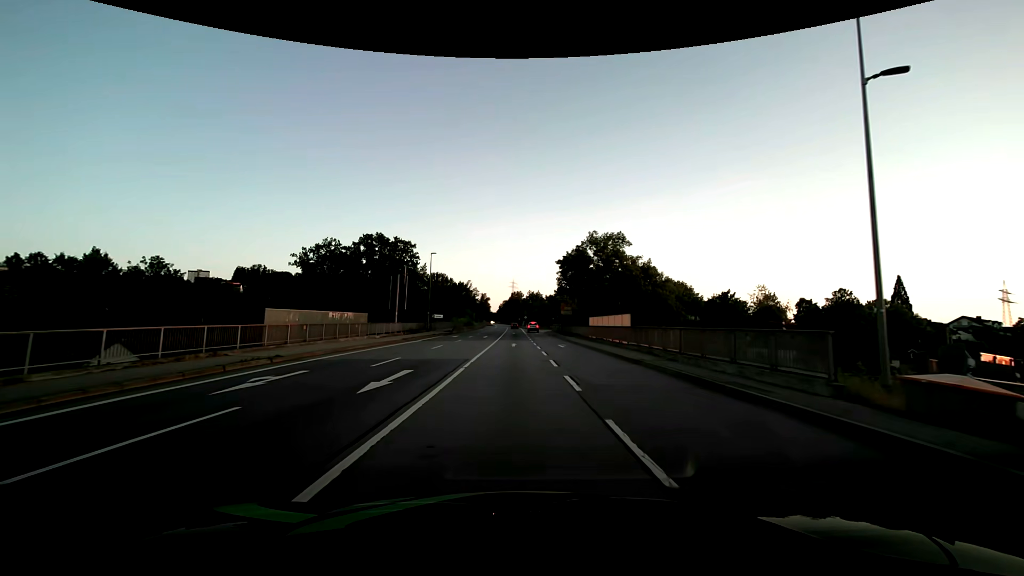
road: primary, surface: asphalt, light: Day
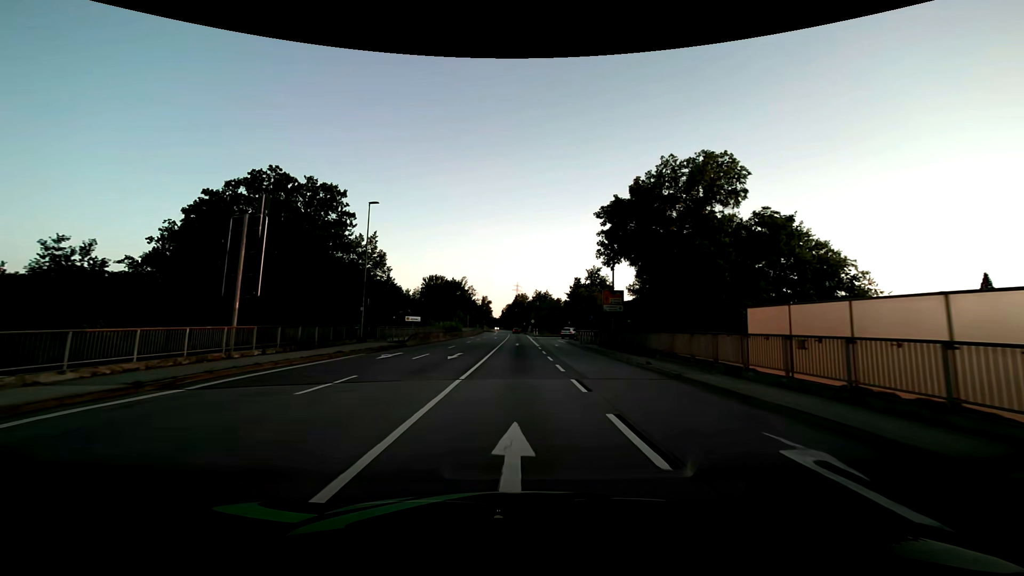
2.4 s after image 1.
(0.0, +30.0) m; 0°
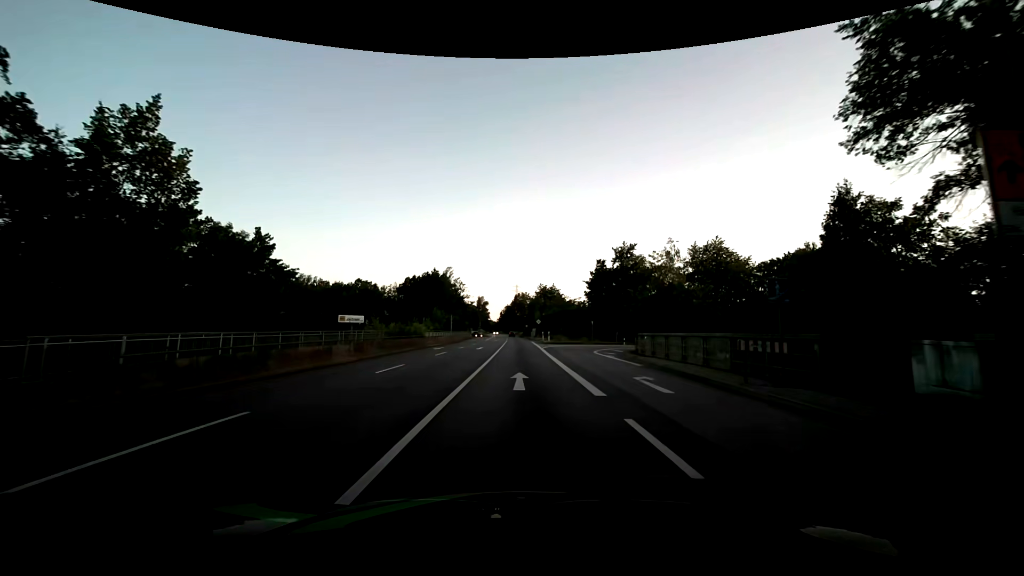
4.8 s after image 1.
(0.0, +30.1) m; 0°
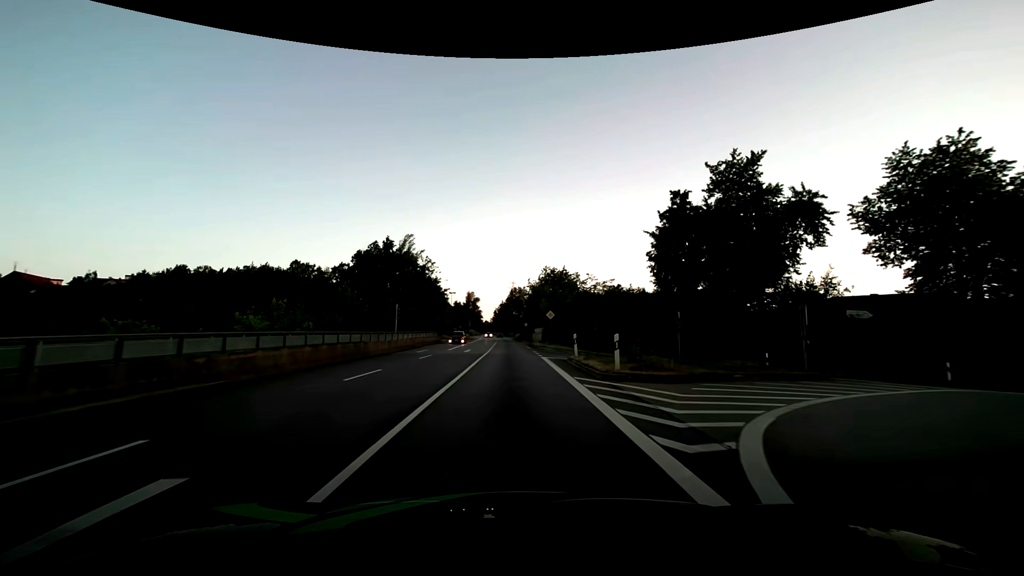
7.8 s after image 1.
(0.0, +37.8) m; 0°
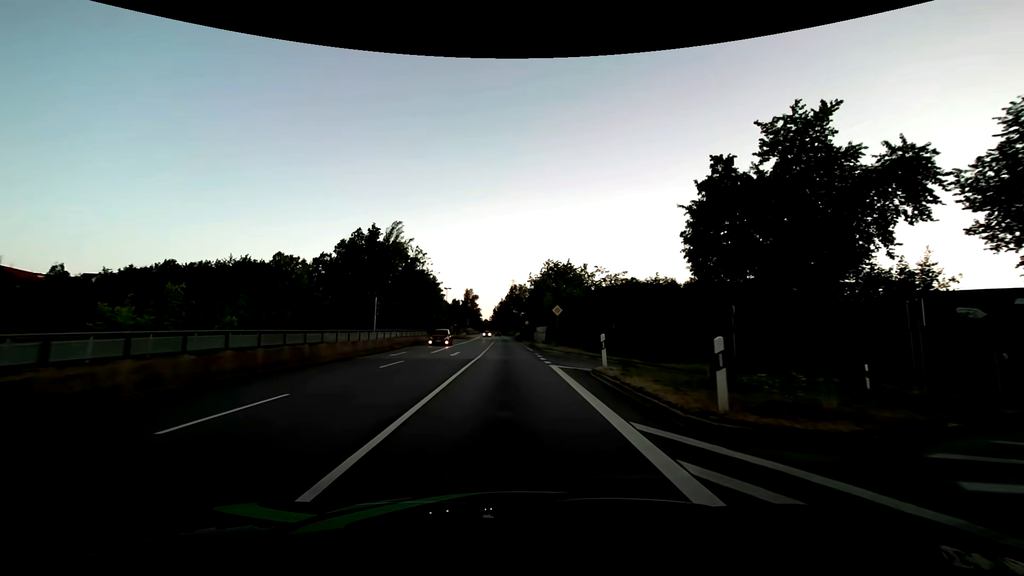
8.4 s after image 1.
(0.0, +7.6) m; 0°
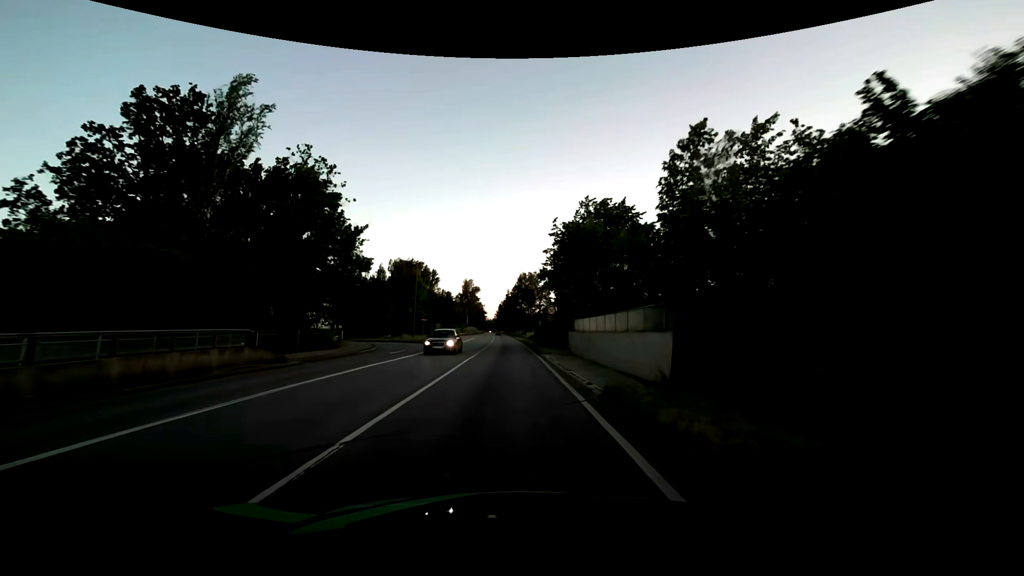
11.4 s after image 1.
(-0.3, +38.1) m; -1°
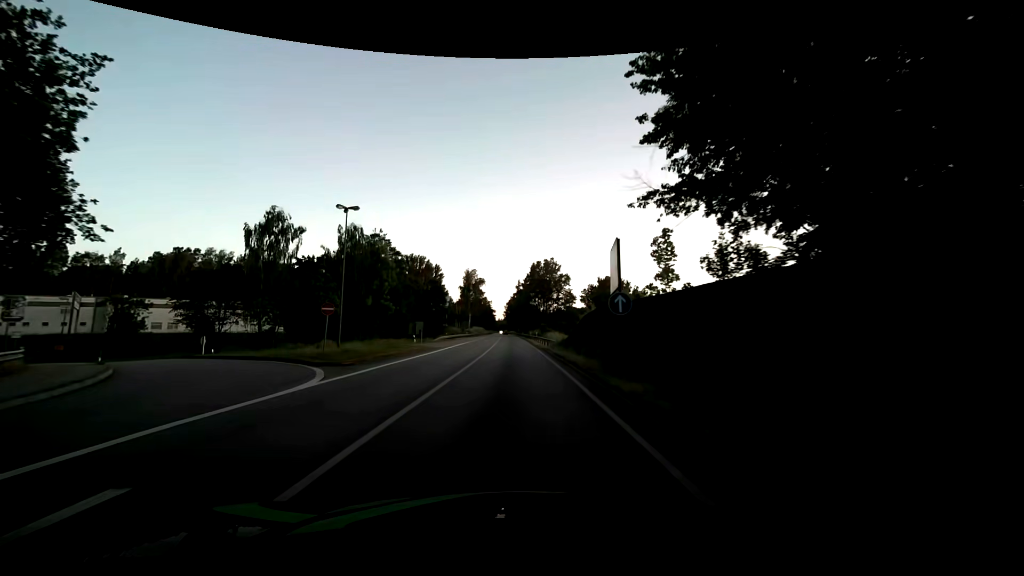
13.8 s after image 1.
(-0.4, +30.4) m; -2°
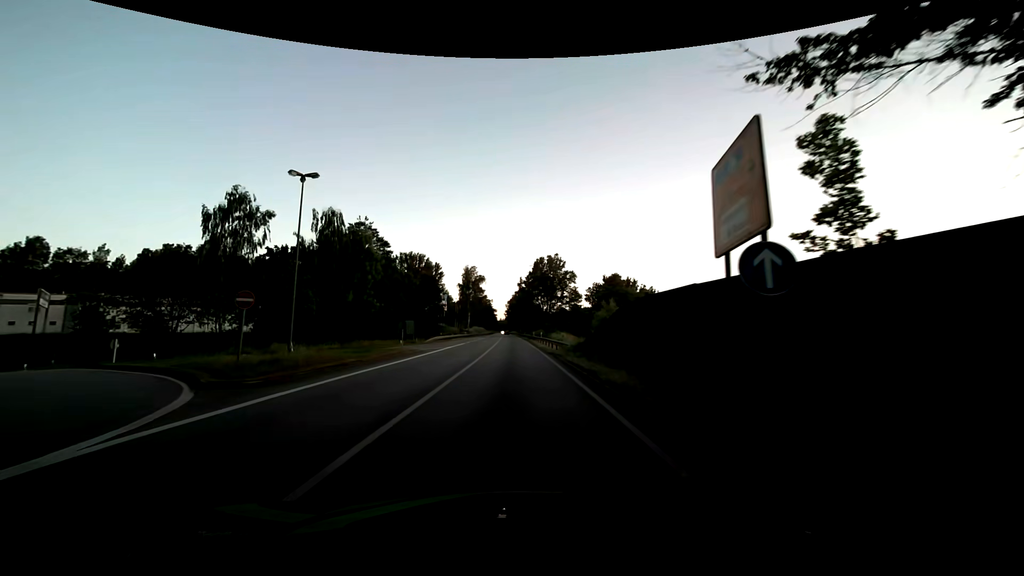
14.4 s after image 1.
(0.0, +7.6) m; 0°
(0, +10) (0, +20) (0, +30) (0, +40) (0, +50) (0, +60) (0, +70) (-1, +80) (-1, +90) (-1, +100) m
